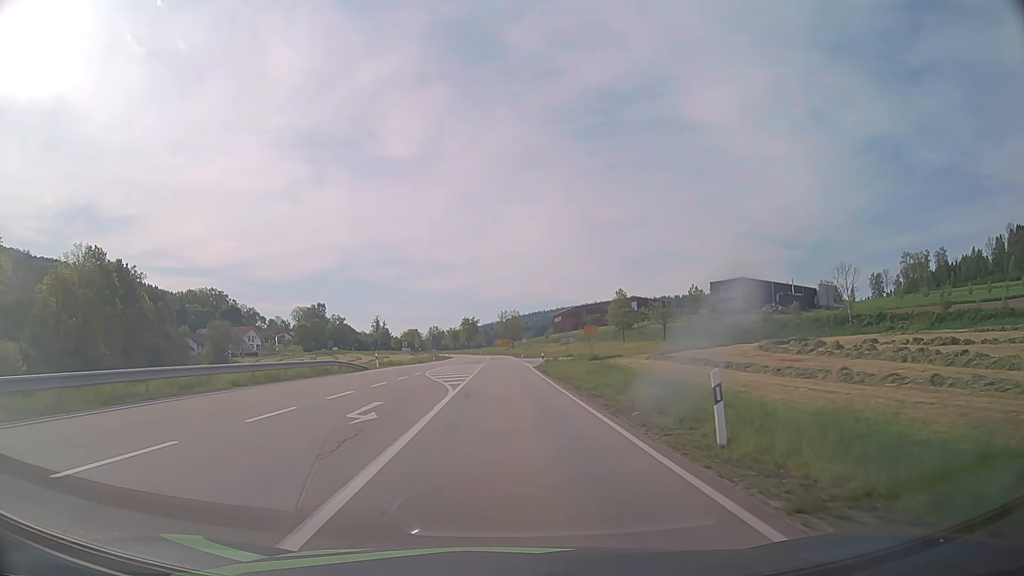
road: secondary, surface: asphalt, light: Day
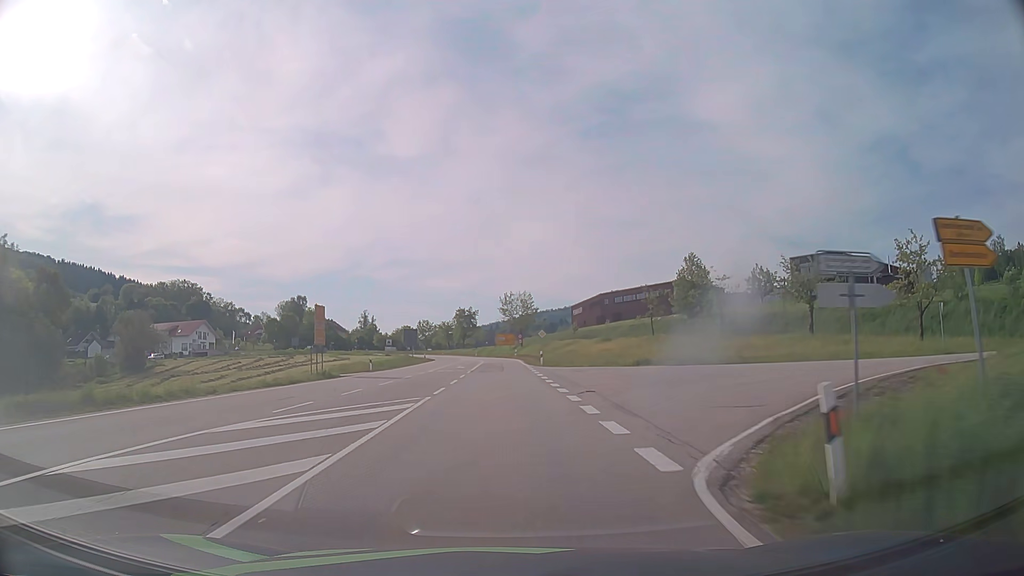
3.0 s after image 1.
(+0.3, +45.1) m; -1°
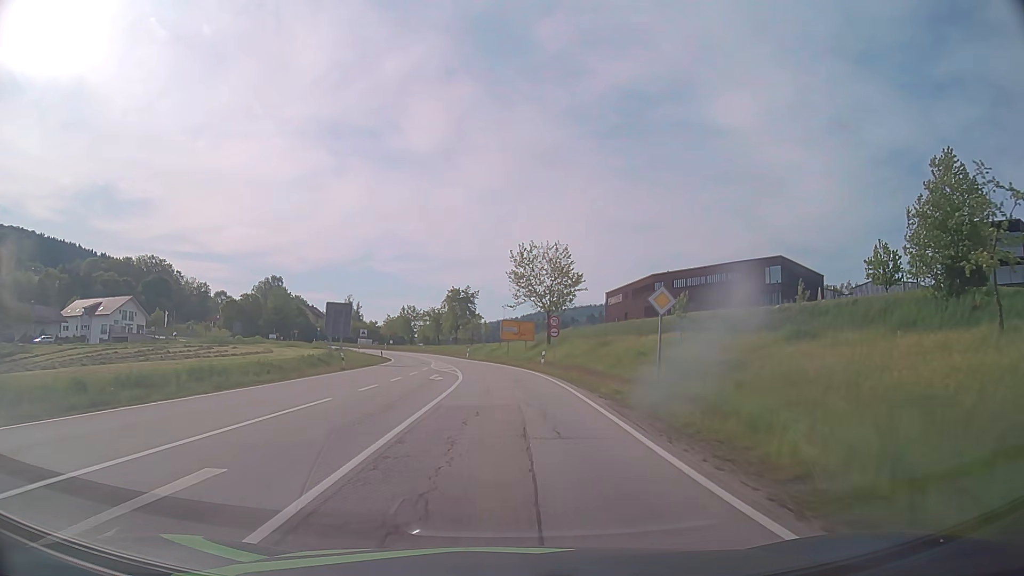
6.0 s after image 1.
(-0.4, +46.5) m; -1°
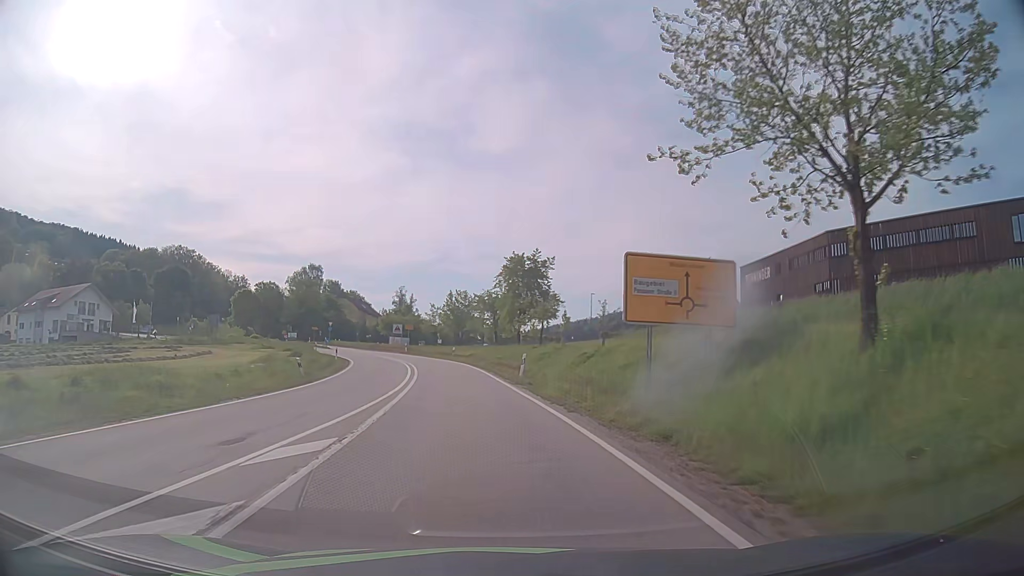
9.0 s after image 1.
(-1.0, +43.0) m; -6°
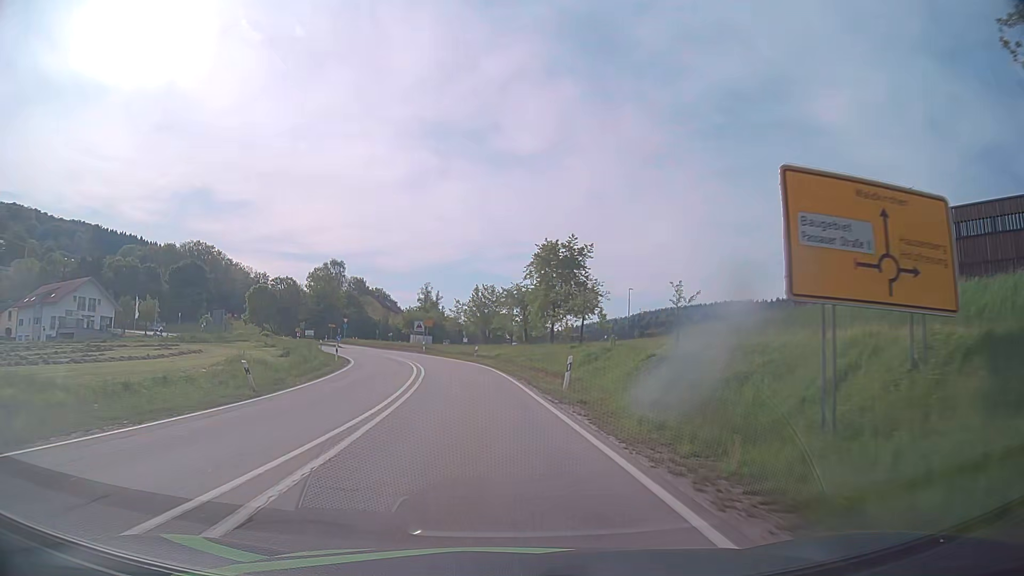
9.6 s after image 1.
(-0.2, +8.5) m; -2°
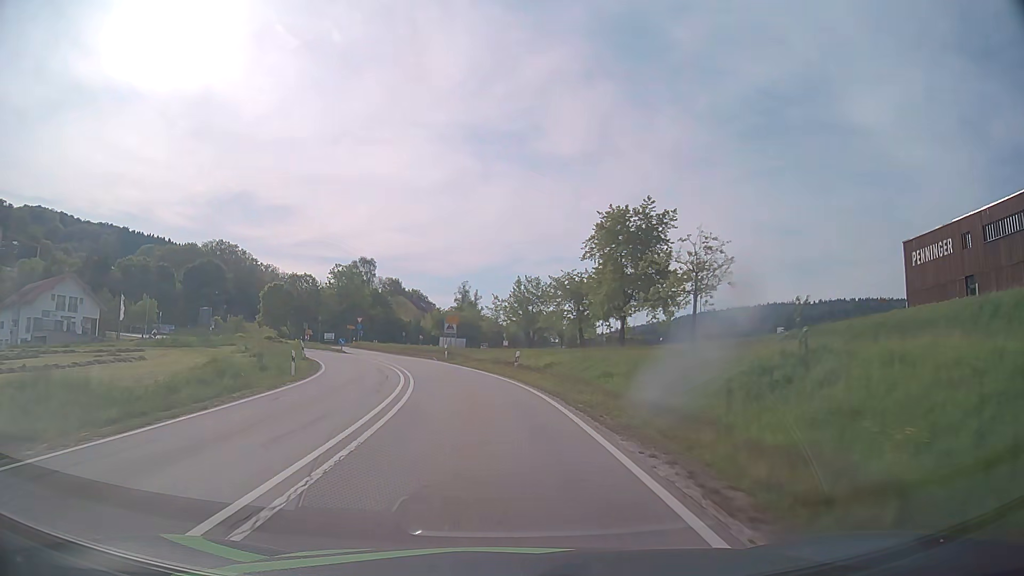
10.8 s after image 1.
(-0.6, +17.0) m; -4°
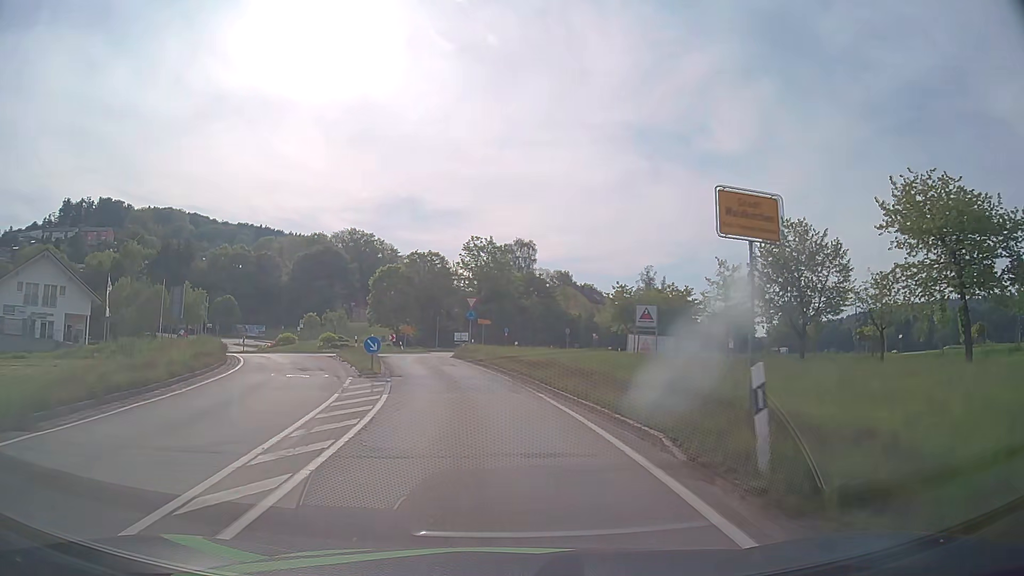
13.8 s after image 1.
(-4.2, +39.1) m; -15°
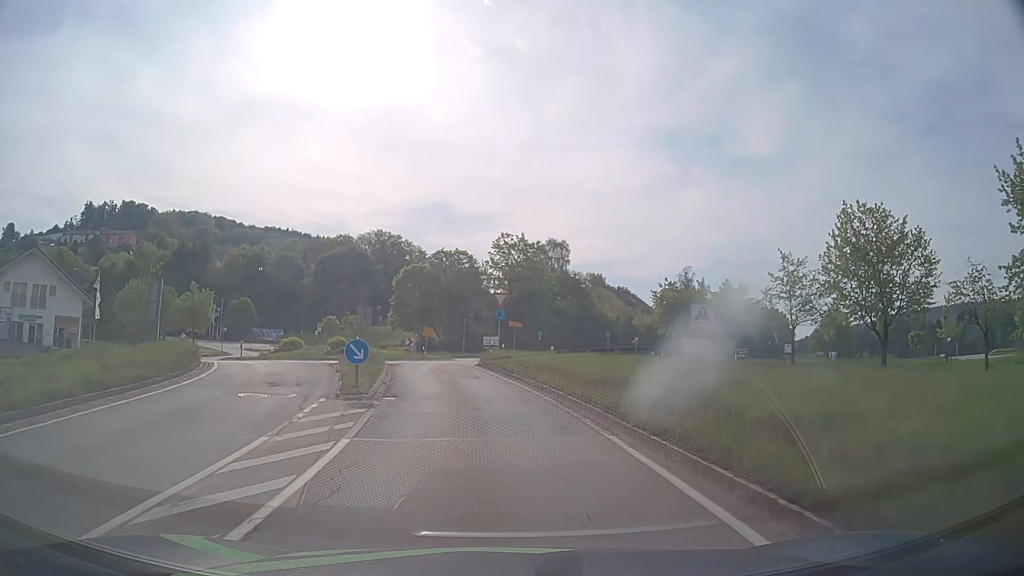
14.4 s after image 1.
(-0.2, +6.7) m; -3°
